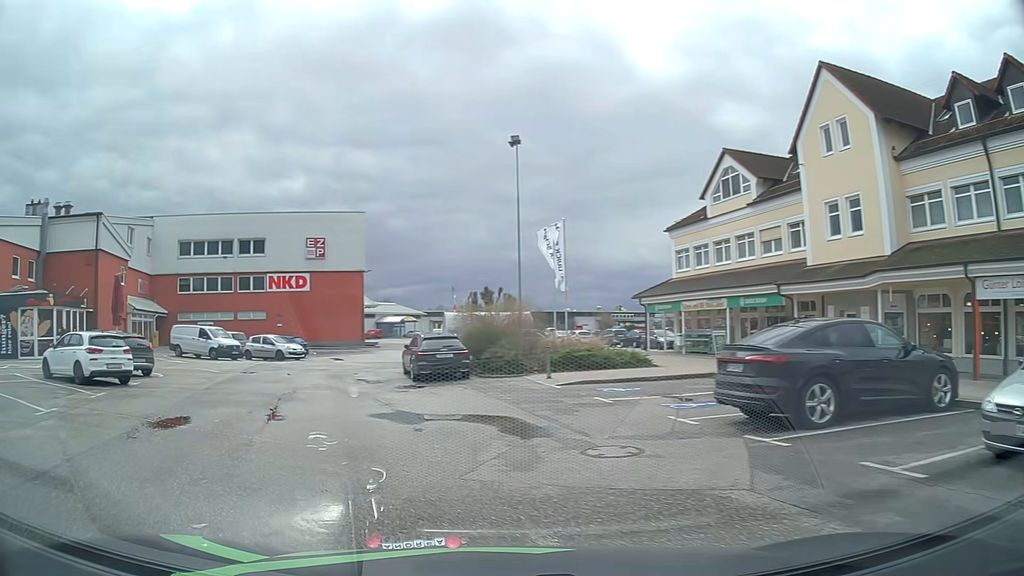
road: service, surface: asphalt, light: Day
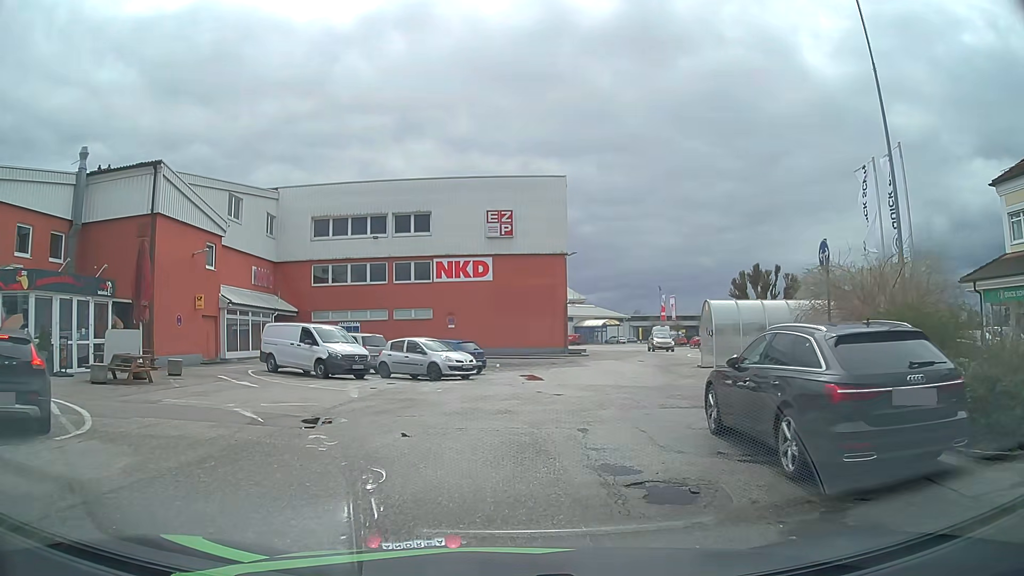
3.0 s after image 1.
(-3.3, +15.1) m; -15°
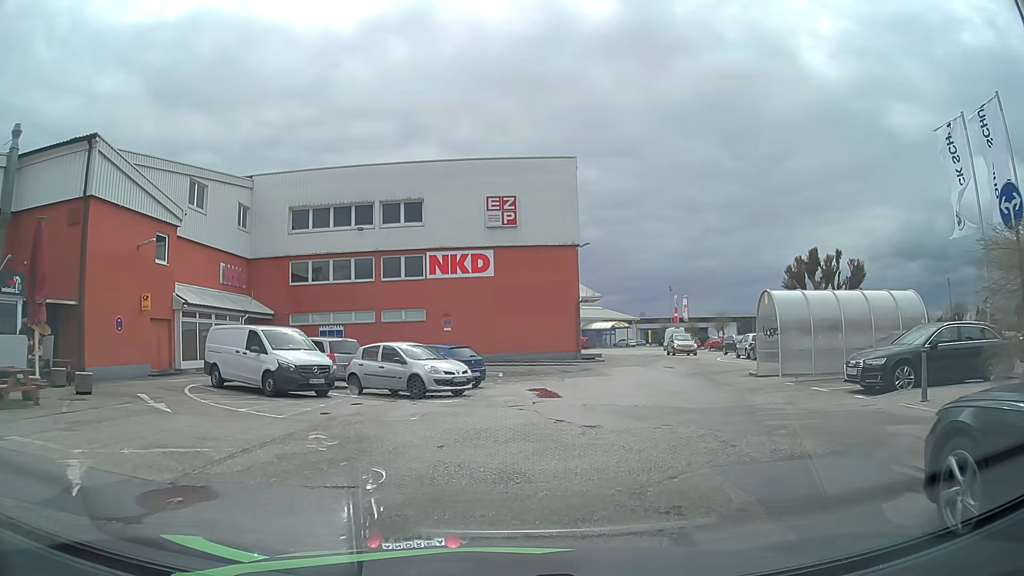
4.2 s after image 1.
(-0.1, +5.5) m; 0°
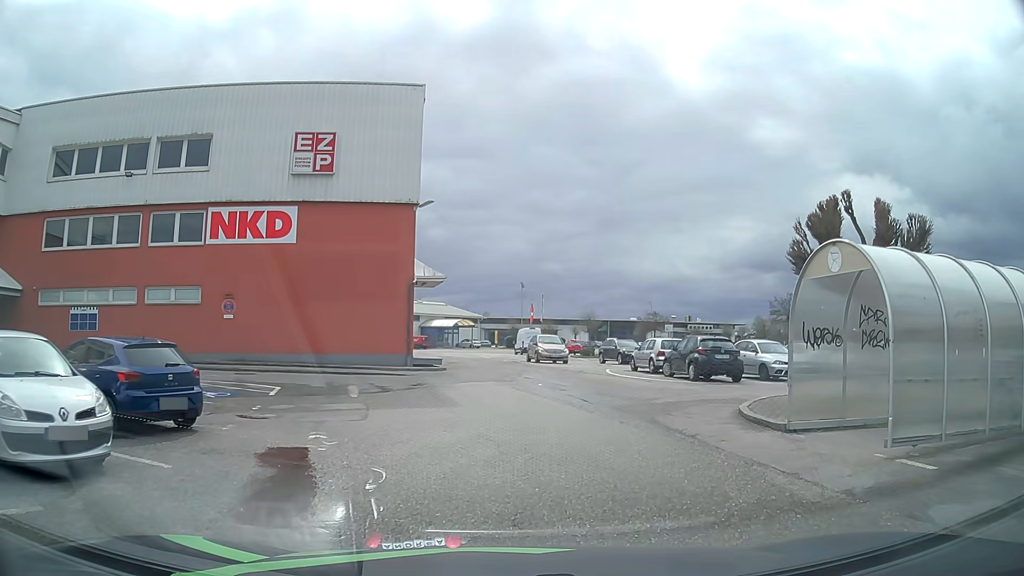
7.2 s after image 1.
(+1.0, +11.4) m; +11°
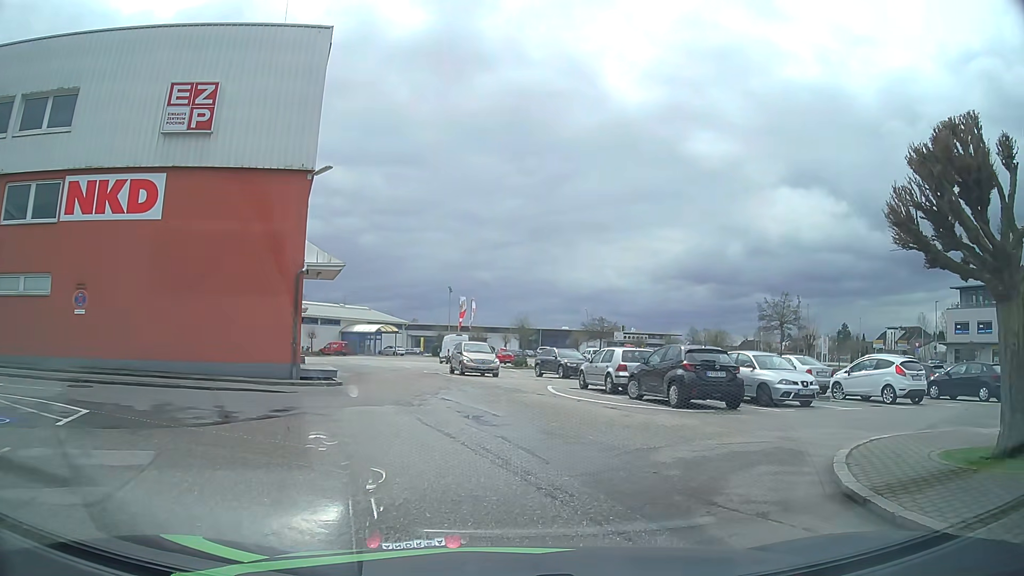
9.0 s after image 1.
(+0.4, +6.3) m; +6°
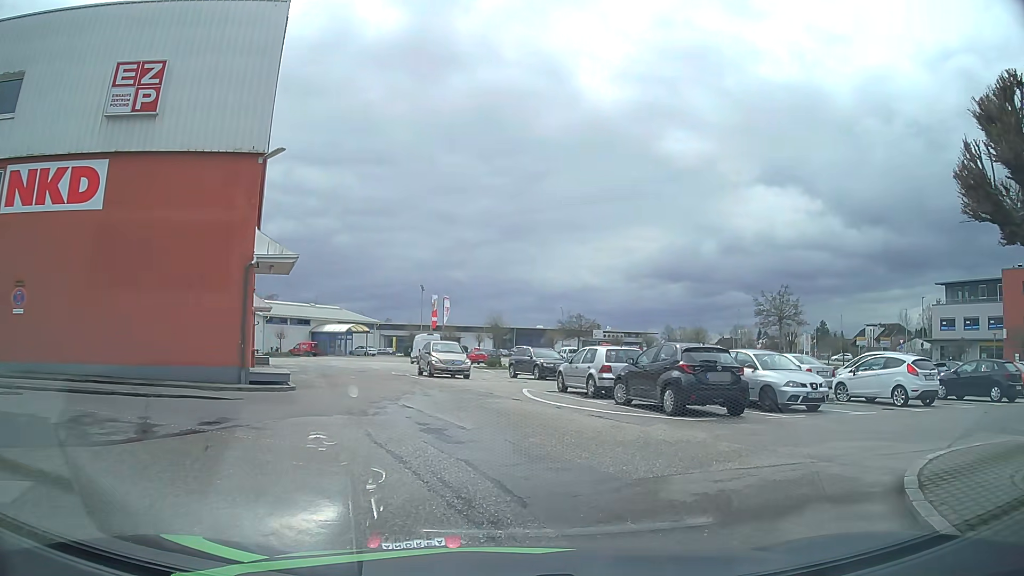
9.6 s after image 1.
(+0.1, +2.1) m; +3°
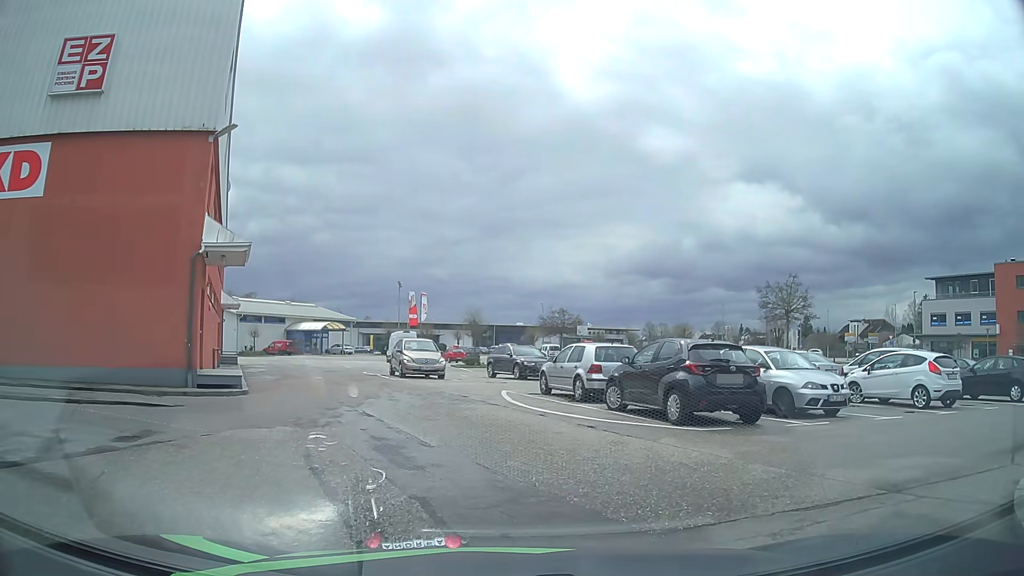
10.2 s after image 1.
(+0.1, +2.1) m; +3°
